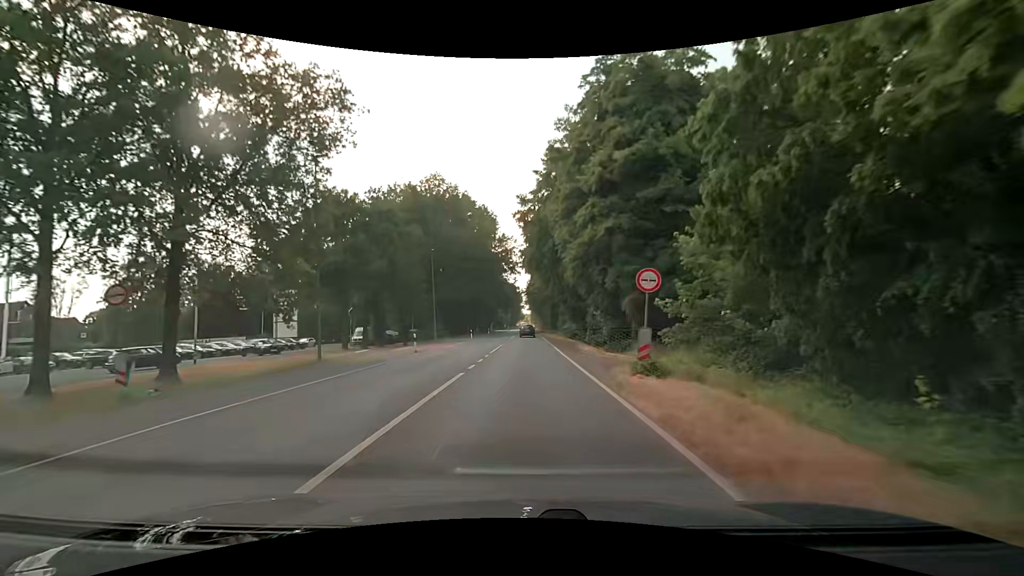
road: secondary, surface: asphalt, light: Day
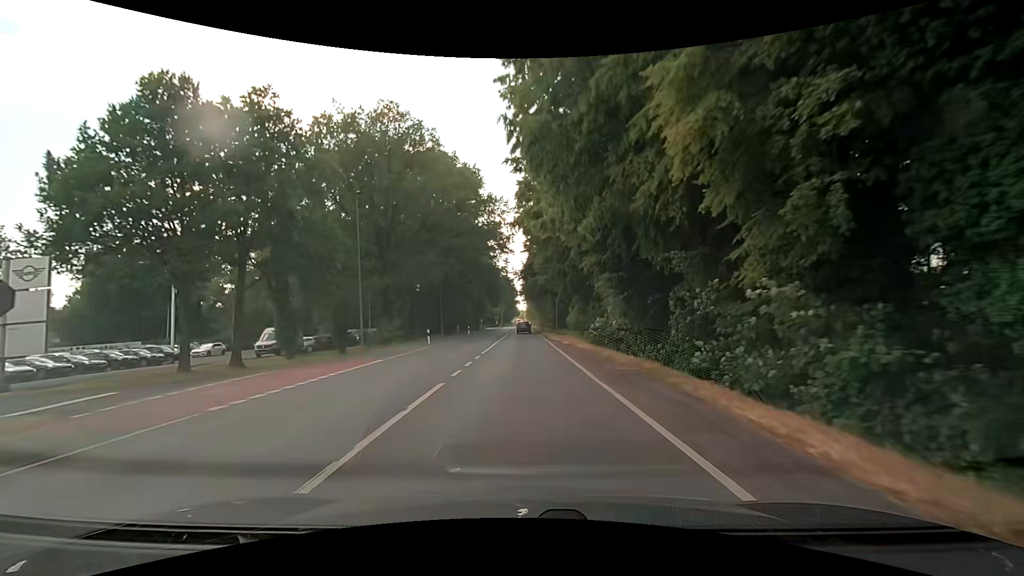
(+0.1, +23.7) m; +1°
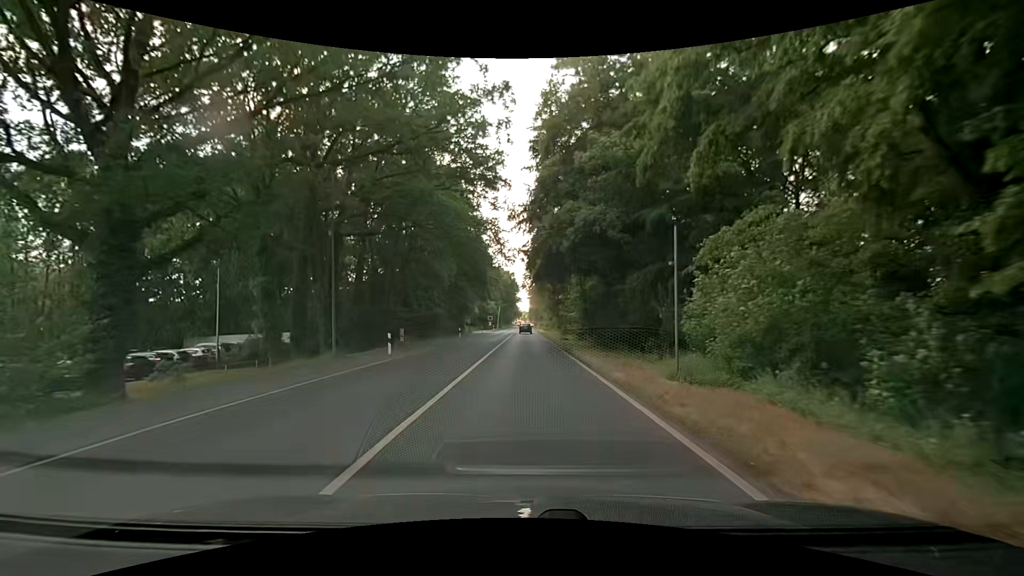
(-0.4, +36.2) m; -1°
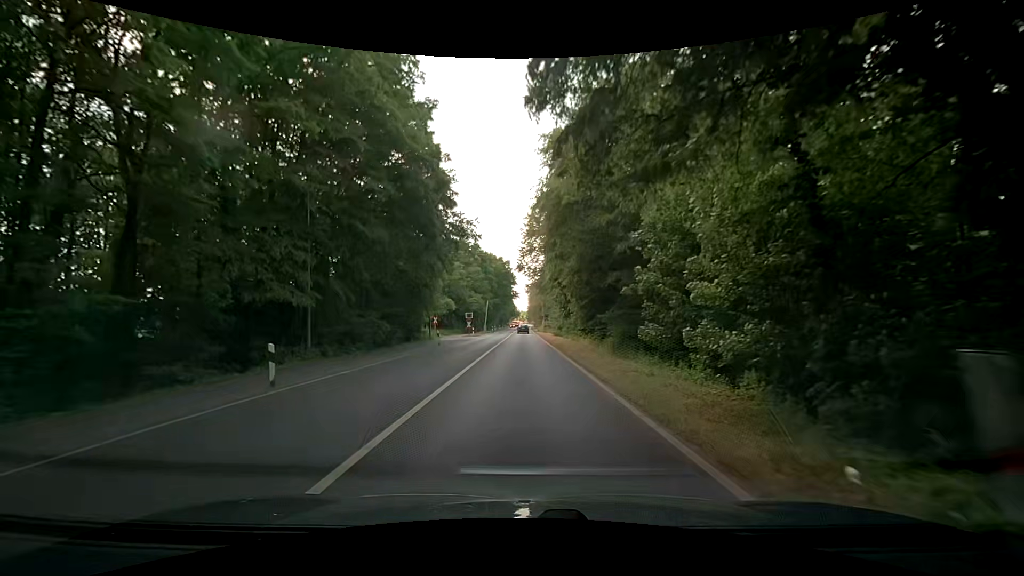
(+0.2, +35.7) m; -1°
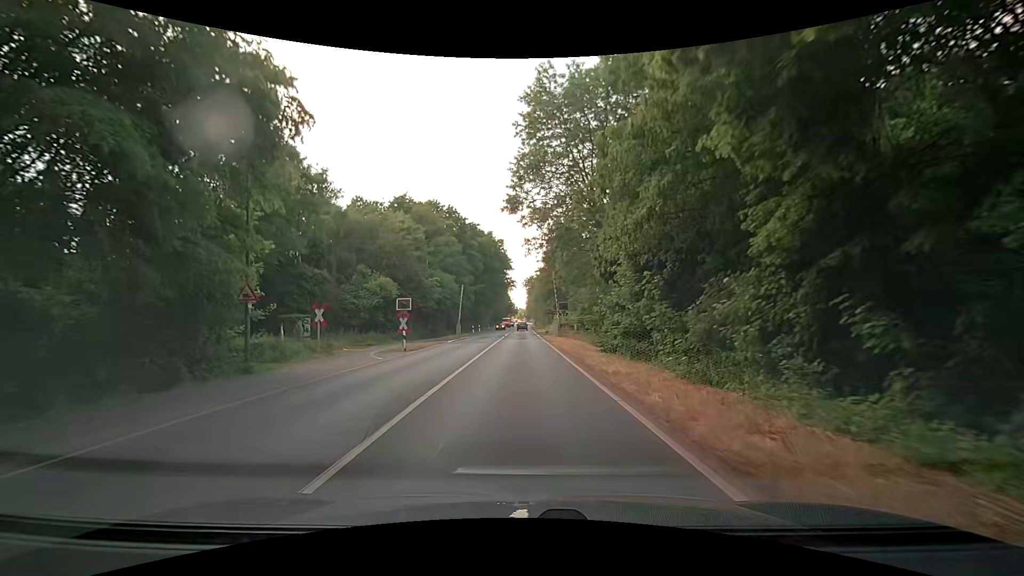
(+0.6, +35.8) m; +2°
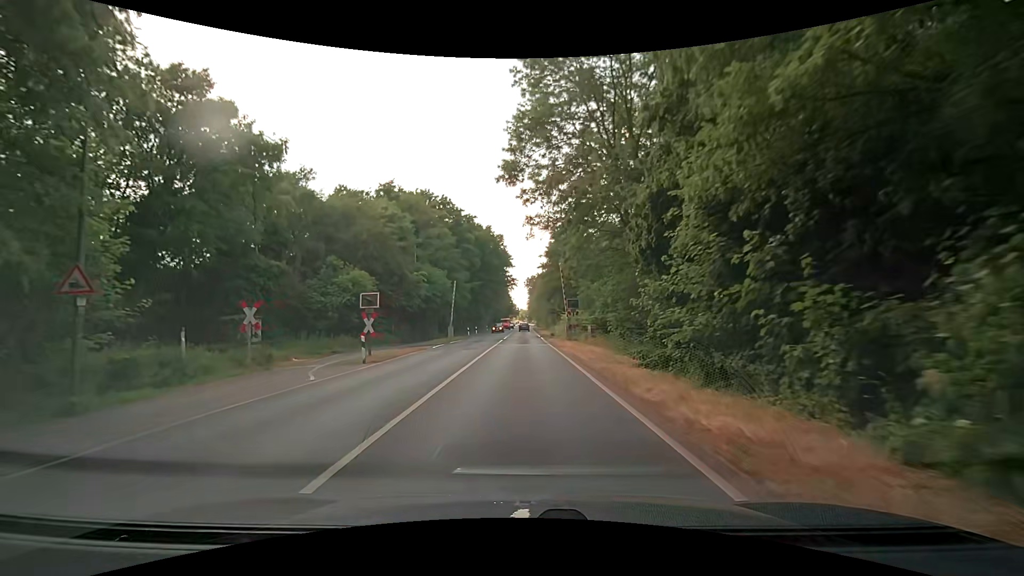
(-0.1, +7.2) m; 0°
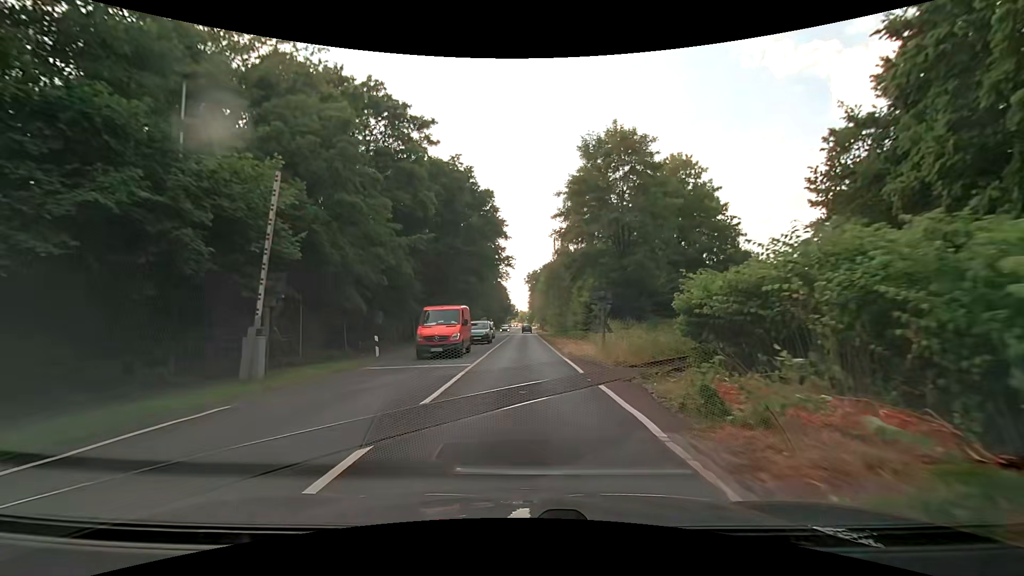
(-0.8, +36.3) m; -1°
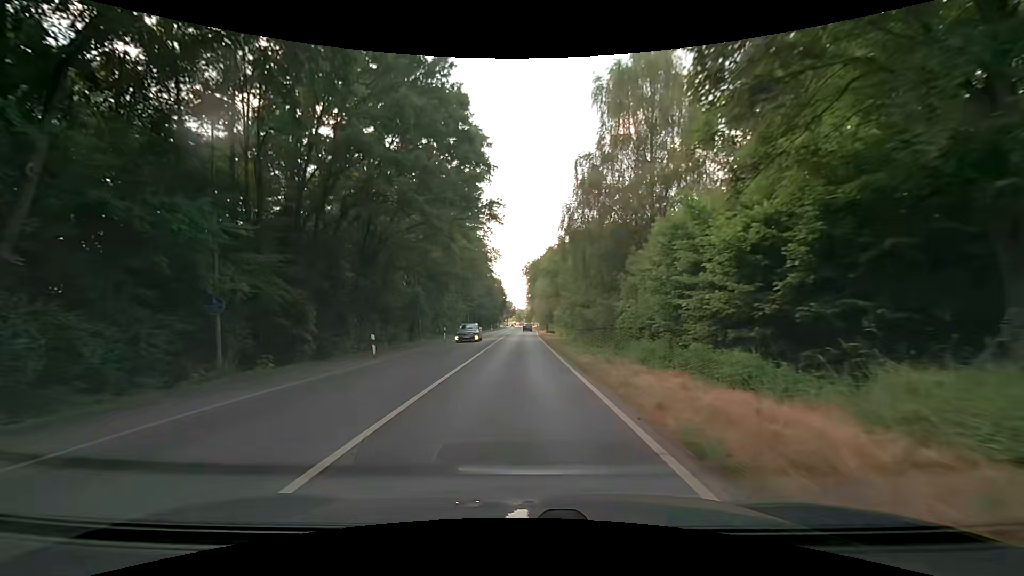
(+0.3, +29.1) m; 0°
(0, +10) (0, +20) (0, +30) (0, +40) (0, +50) (0, +60) (0, +70) (0, +80) (0, +90) (+1, +100) m
